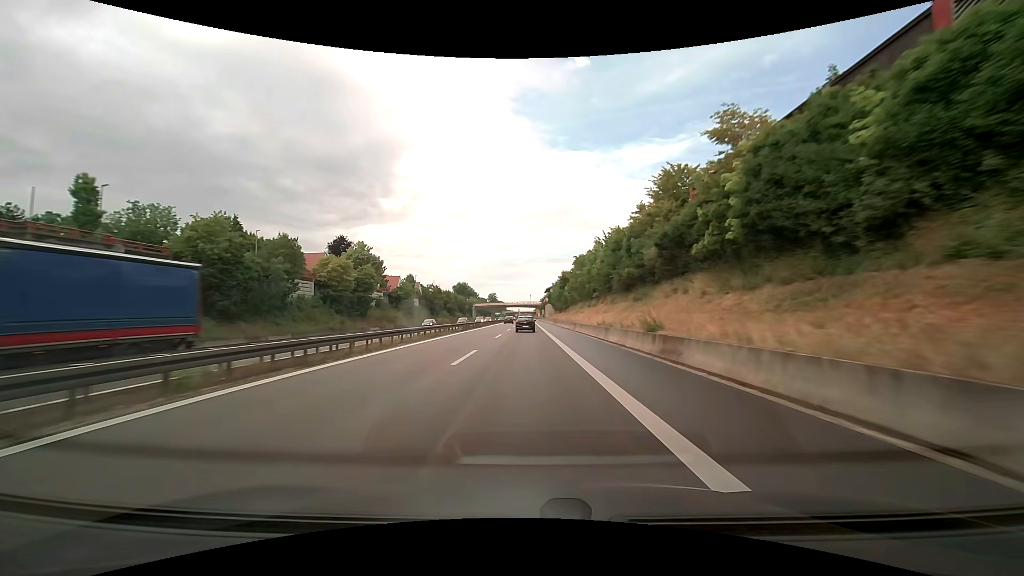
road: trunk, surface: asphalt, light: Day
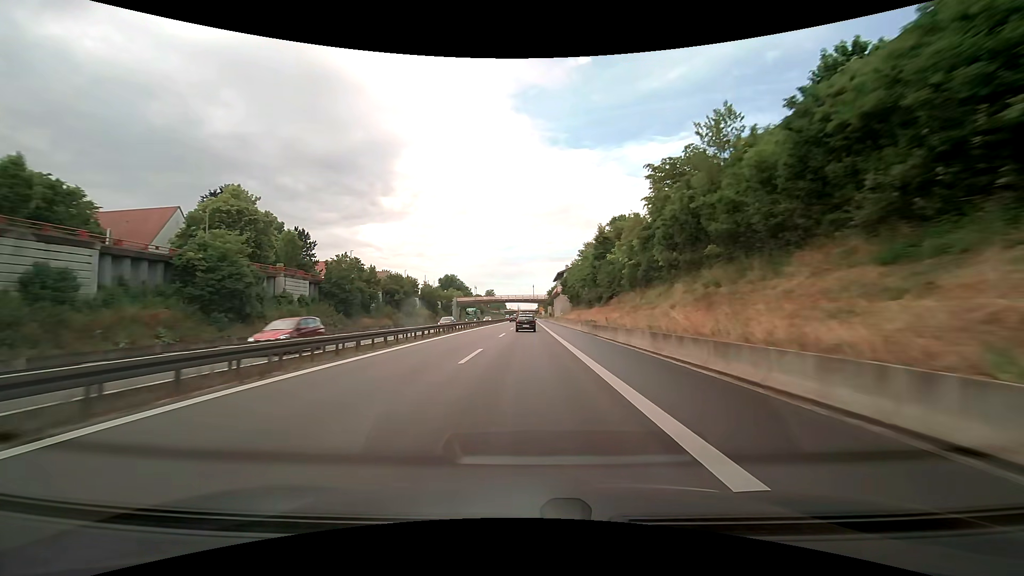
(+0.2, +54.0) m; 0°
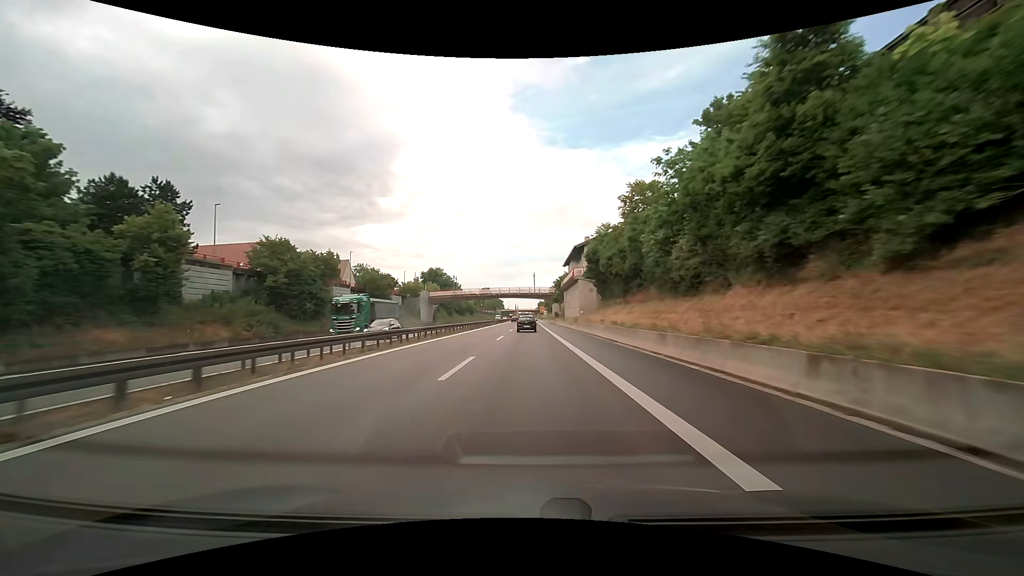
(+0.1, +39.7) m; 0°
(0, +10) (0, +20) (0, +30) (0, +40) (0, +50) (0, +60) (0, +70) (0, +80) (0, +90) (0, +100) m
